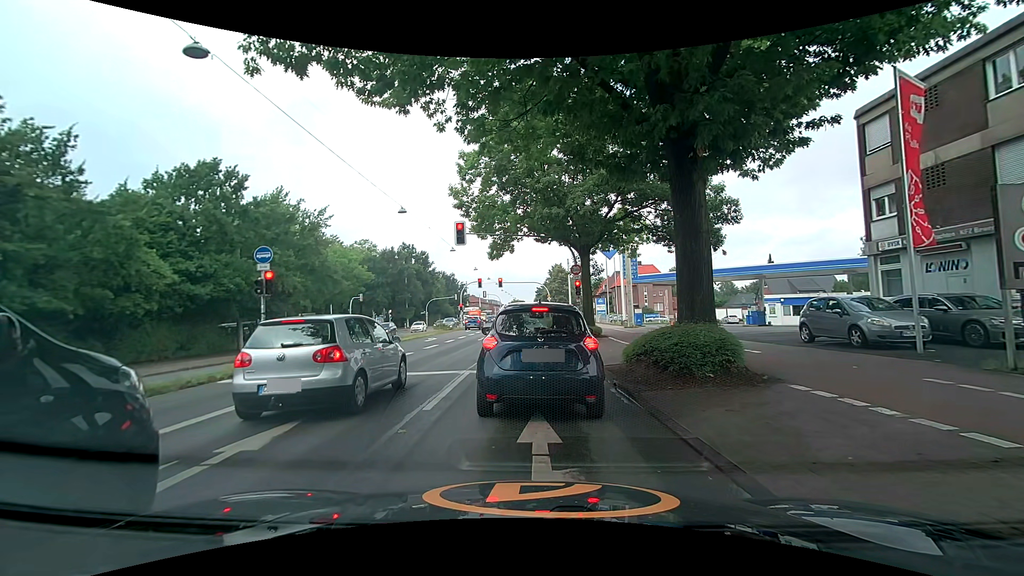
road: primary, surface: asphalt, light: Day
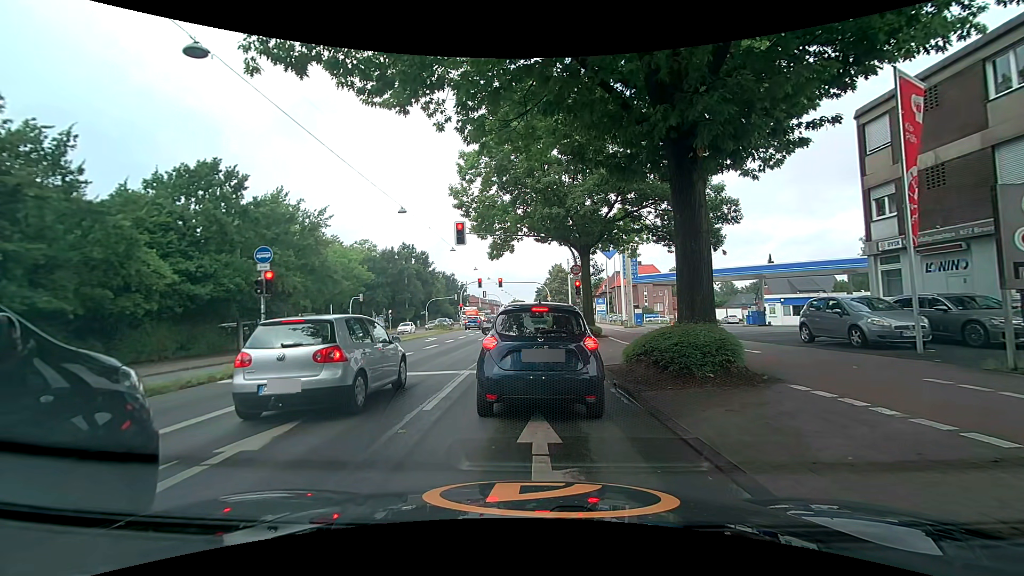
(0.0, 0.0) m; 0°
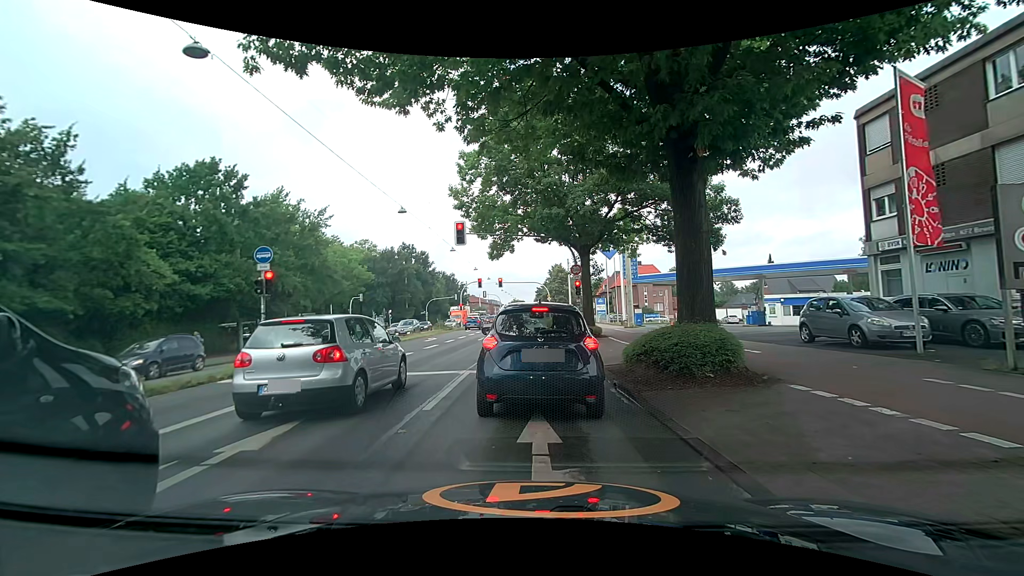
(0.0, 0.0) m; 0°
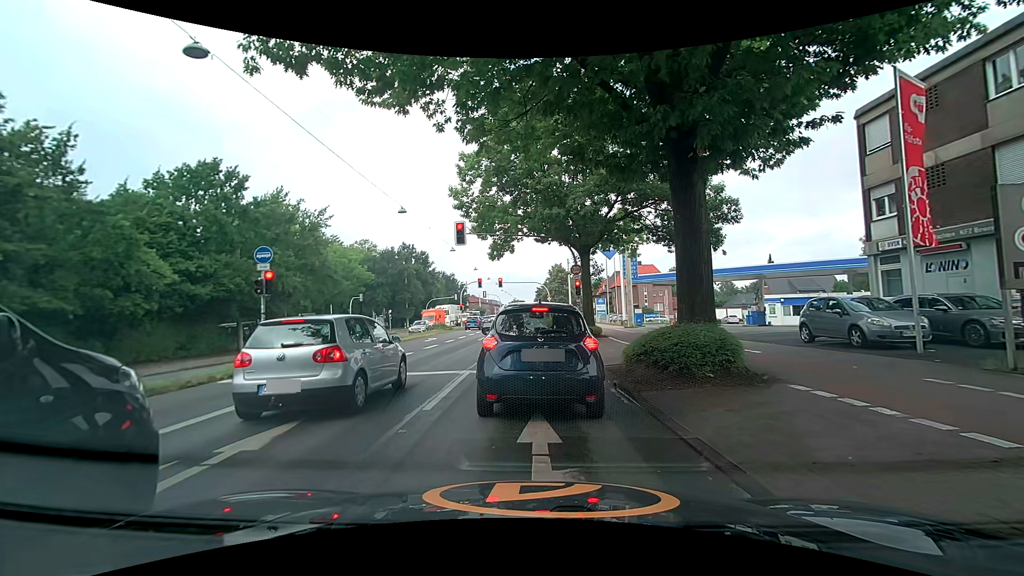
(0.0, 0.0) m; 0°
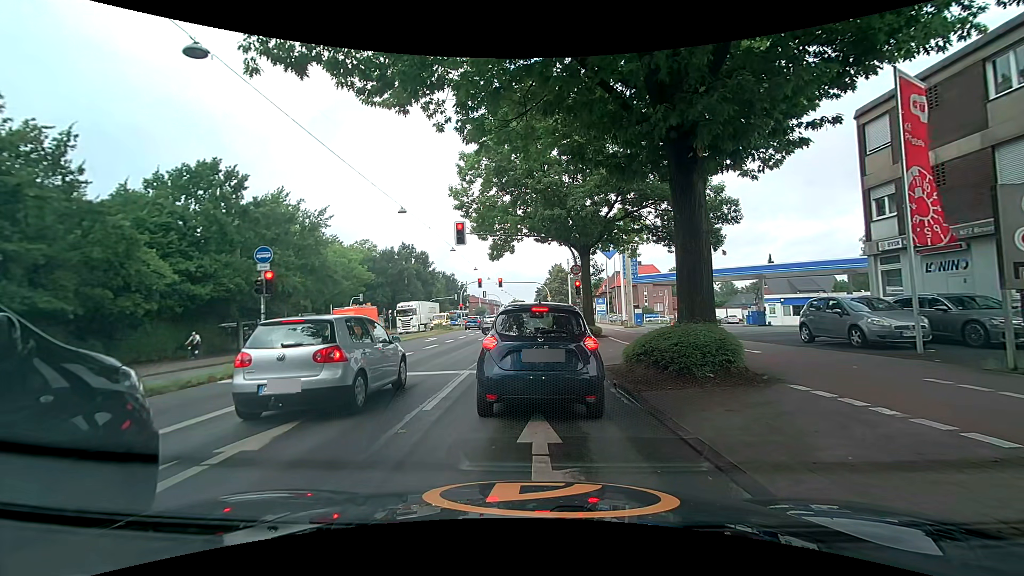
(0.0, 0.0) m; 0°
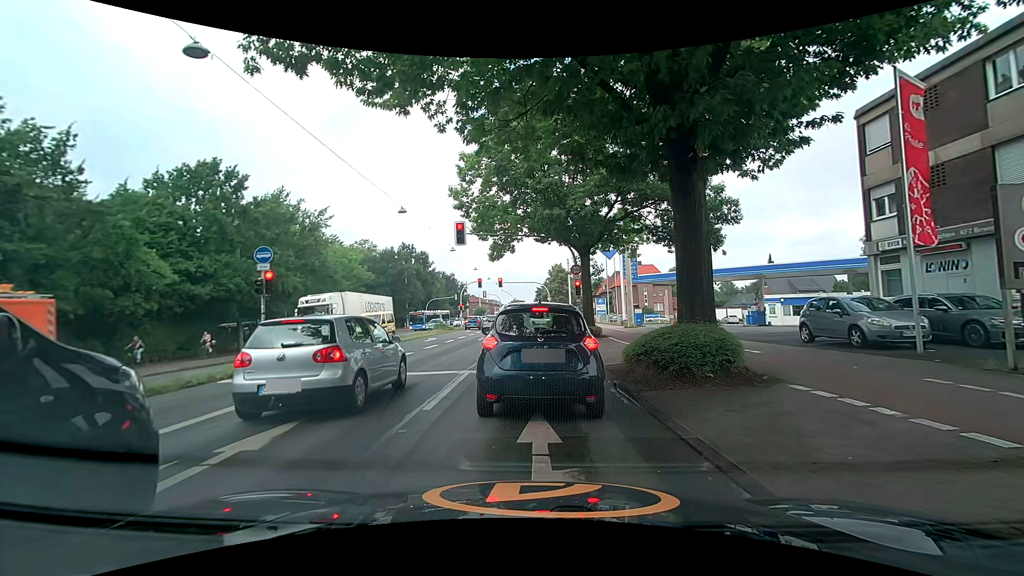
(0.0, 0.0) m; 0°
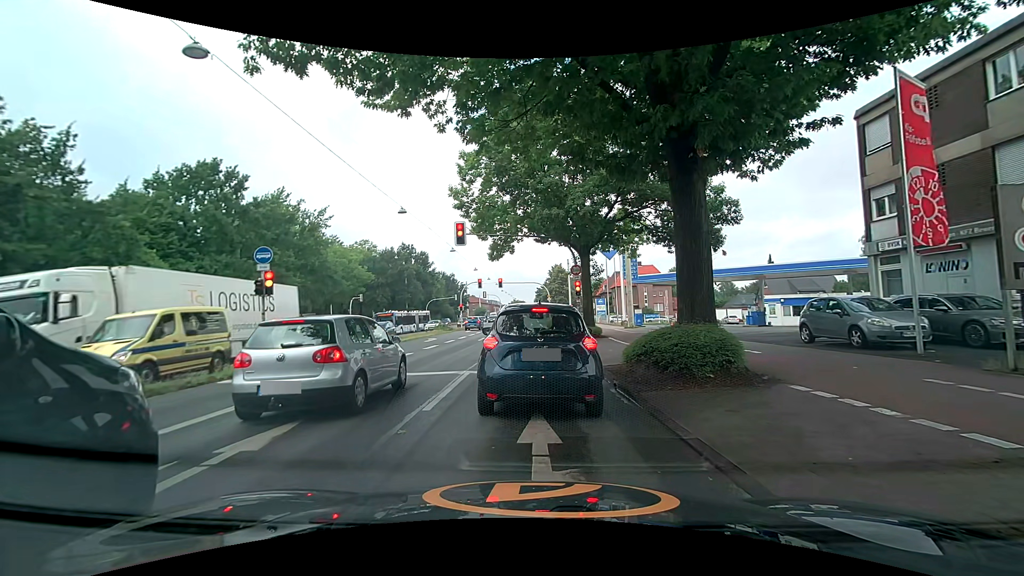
(0.0, 0.0) m; 0°
